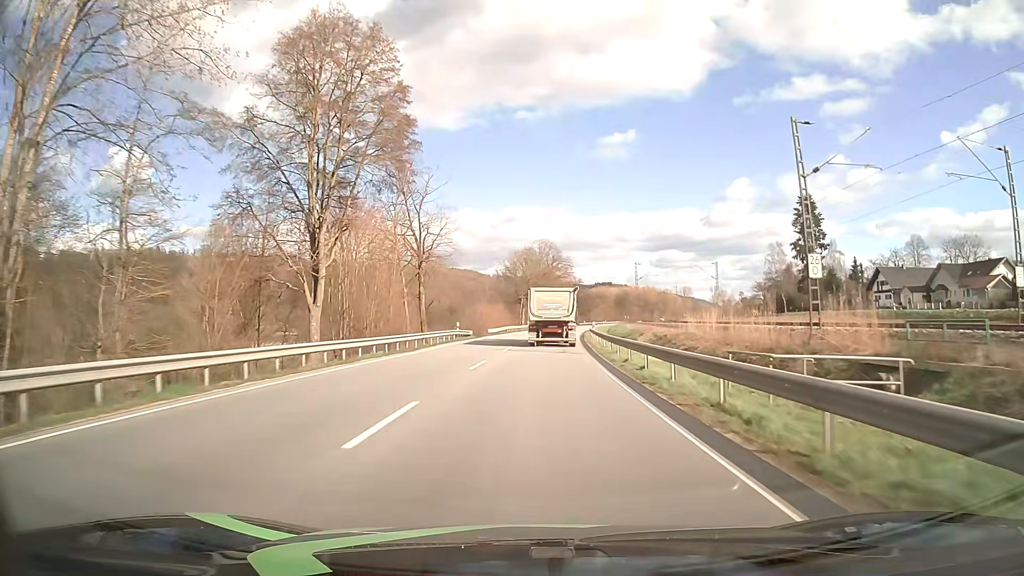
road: primary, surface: asphalt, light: Day
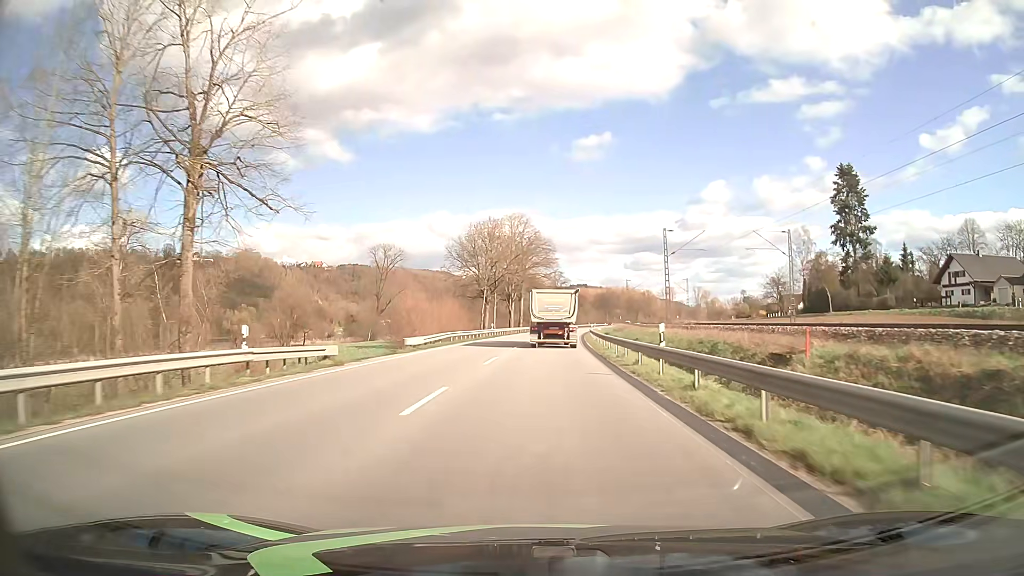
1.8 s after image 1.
(+0.7, +34.1) m; +2°
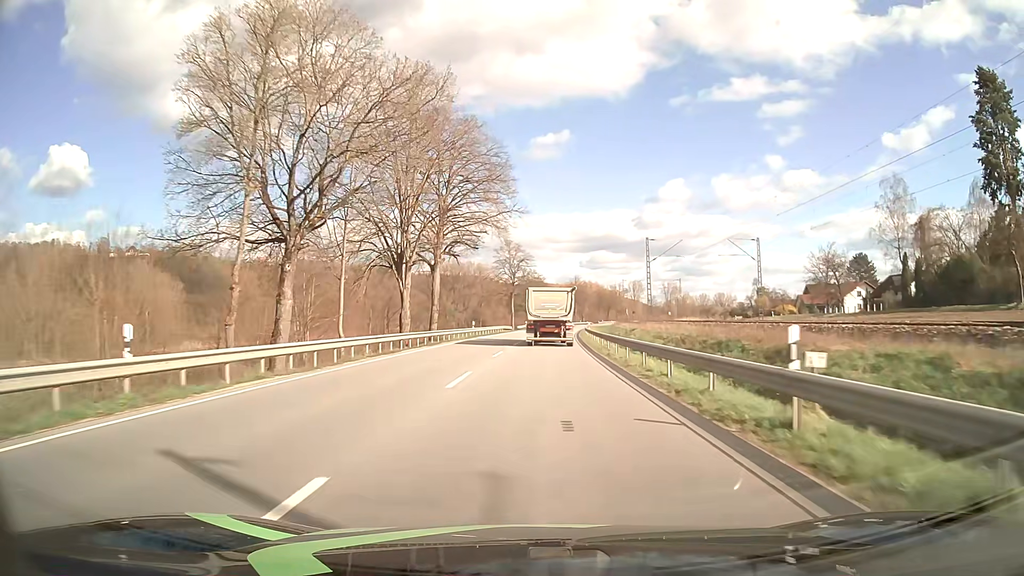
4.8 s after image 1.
(+2.0, +57.3) m; +4°
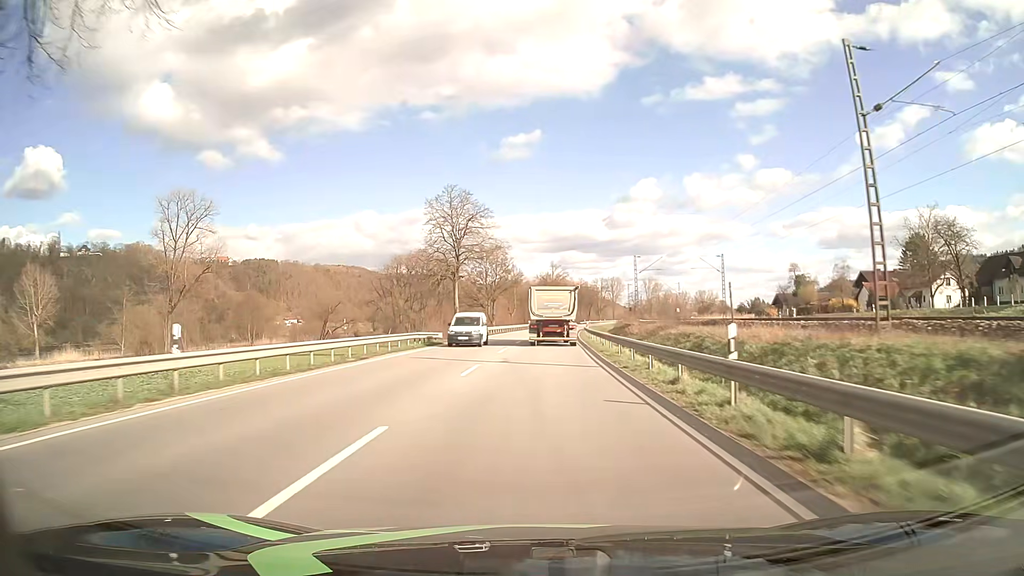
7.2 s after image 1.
(+1.1, +46.1) m; +2°
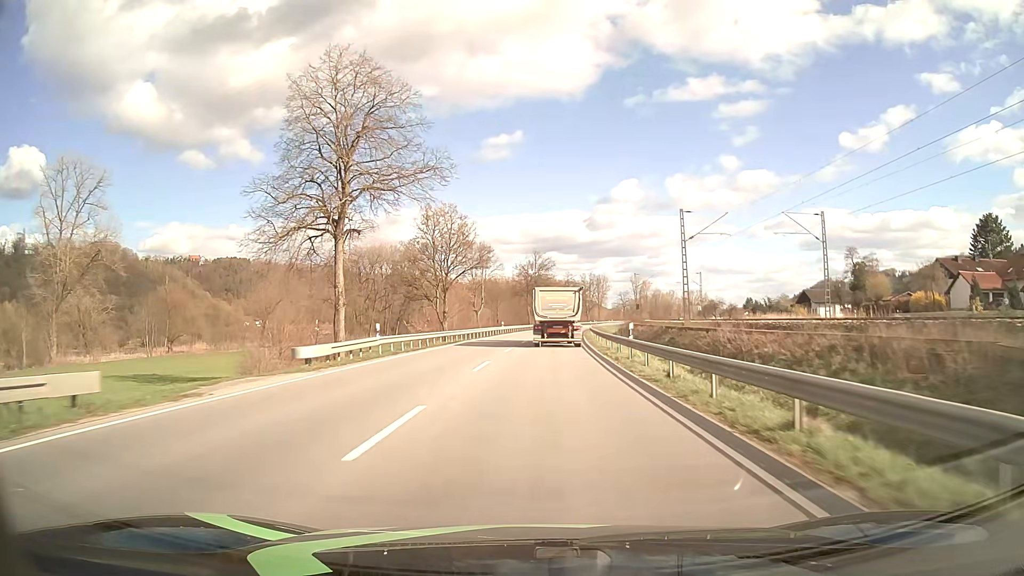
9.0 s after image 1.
(+0.6, +34.6) m; +2°
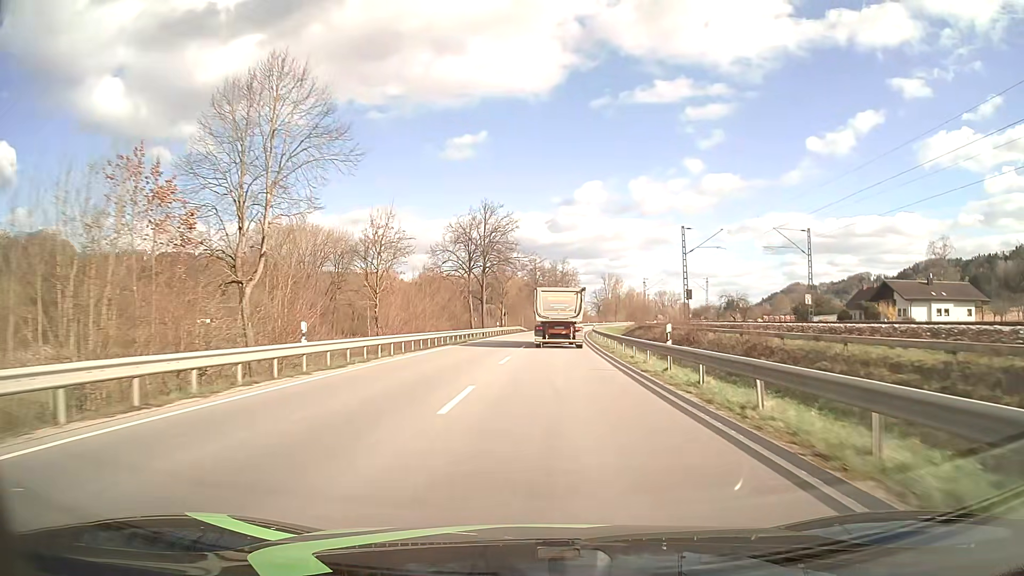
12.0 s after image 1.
(+1.7, +57.8) m; +3°
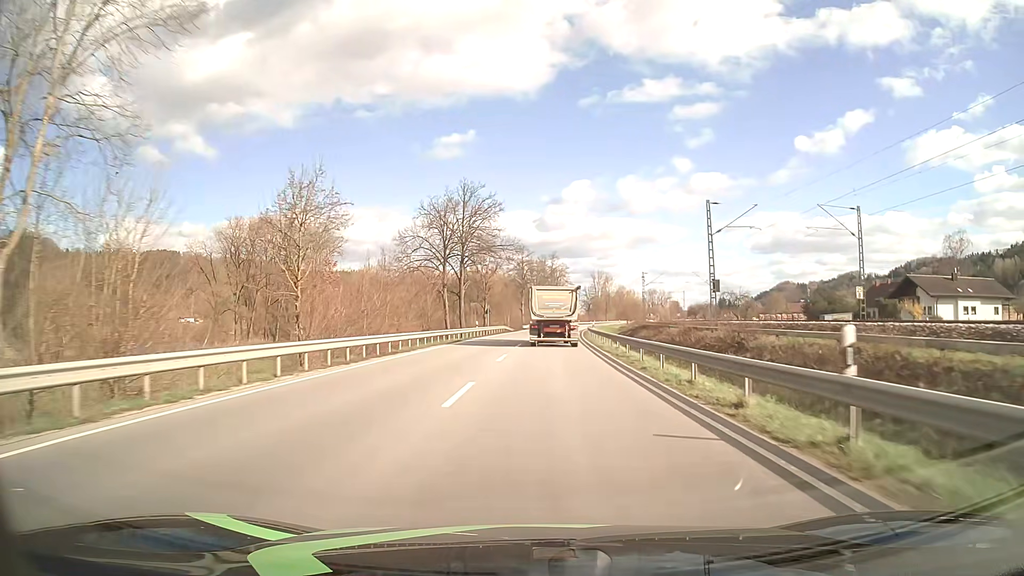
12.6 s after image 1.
(+0.1, +11.6) m; +1°
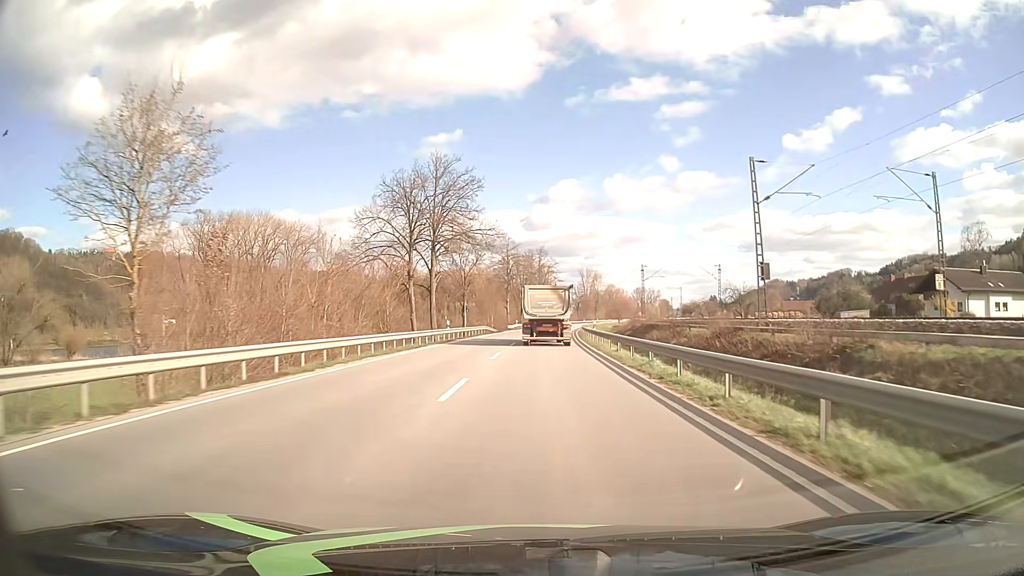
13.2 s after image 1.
(+0.1, +11.6) m; +1°
